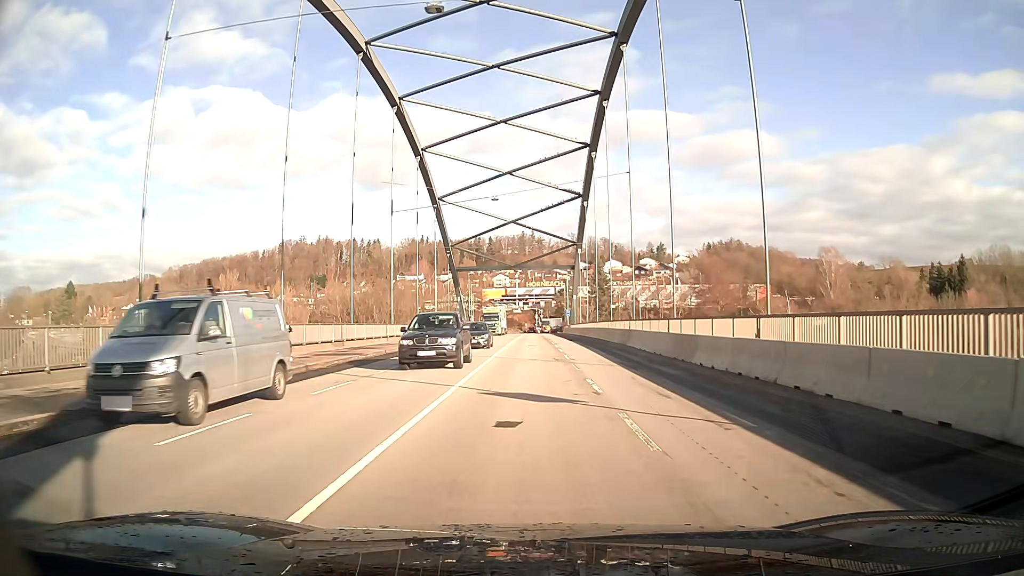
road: primary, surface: asphalt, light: Day
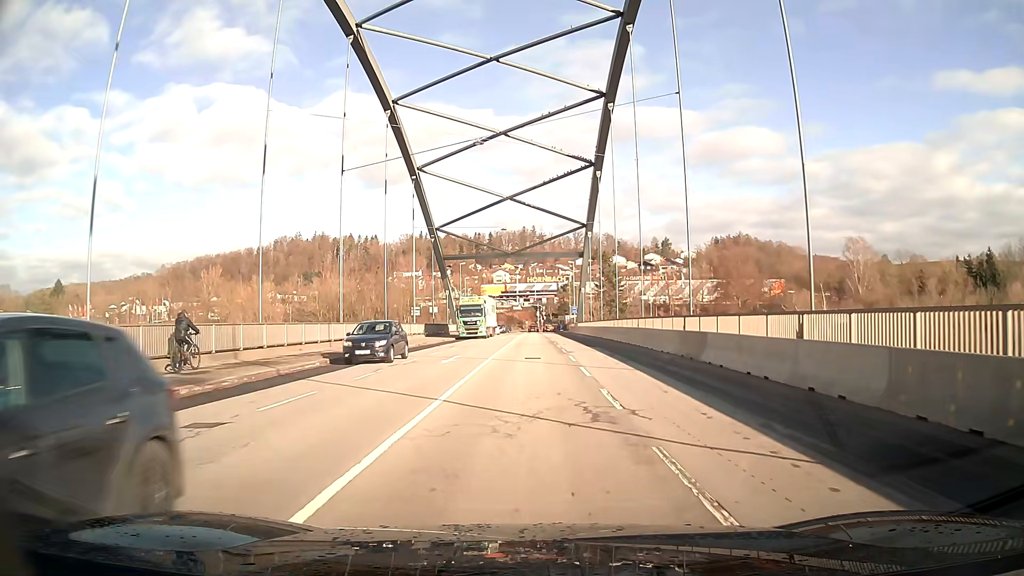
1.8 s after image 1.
(0.0, +14.9) m; 0°
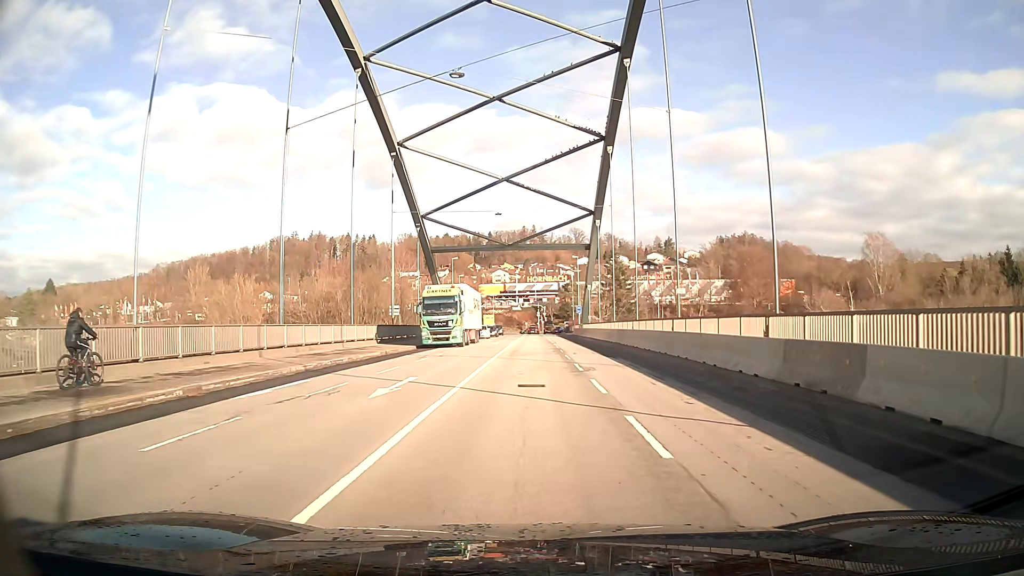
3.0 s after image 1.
(0.0, +9.7) m; 0°
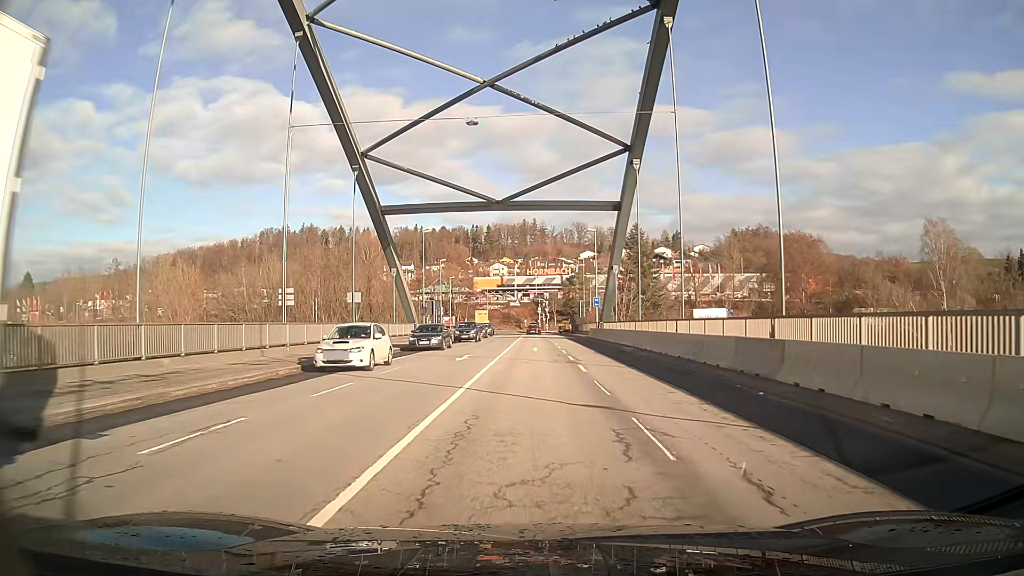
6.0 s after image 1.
(-0.1, +24.3) m; 0°
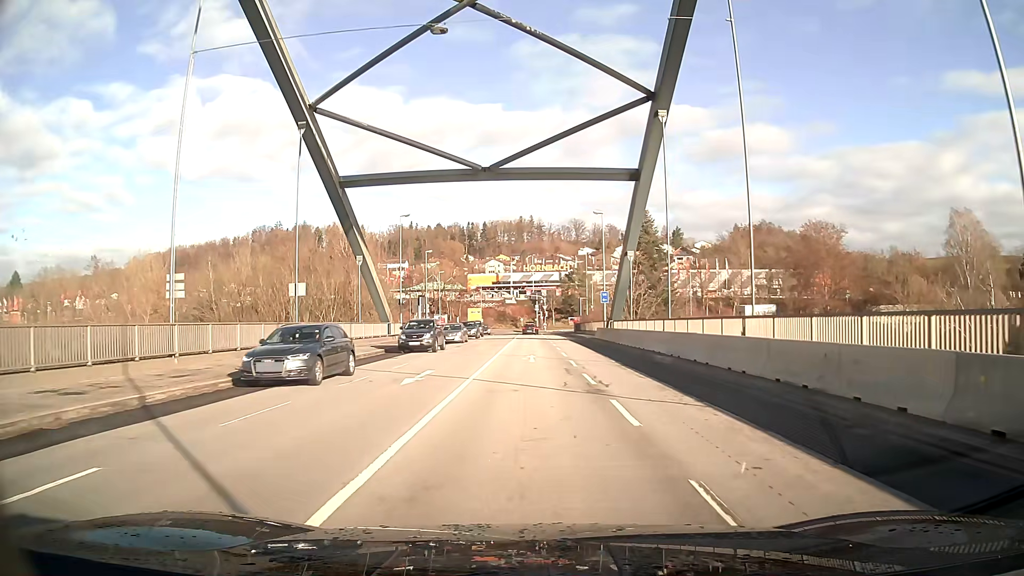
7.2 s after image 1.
(0.0, +9.9) m; 0°
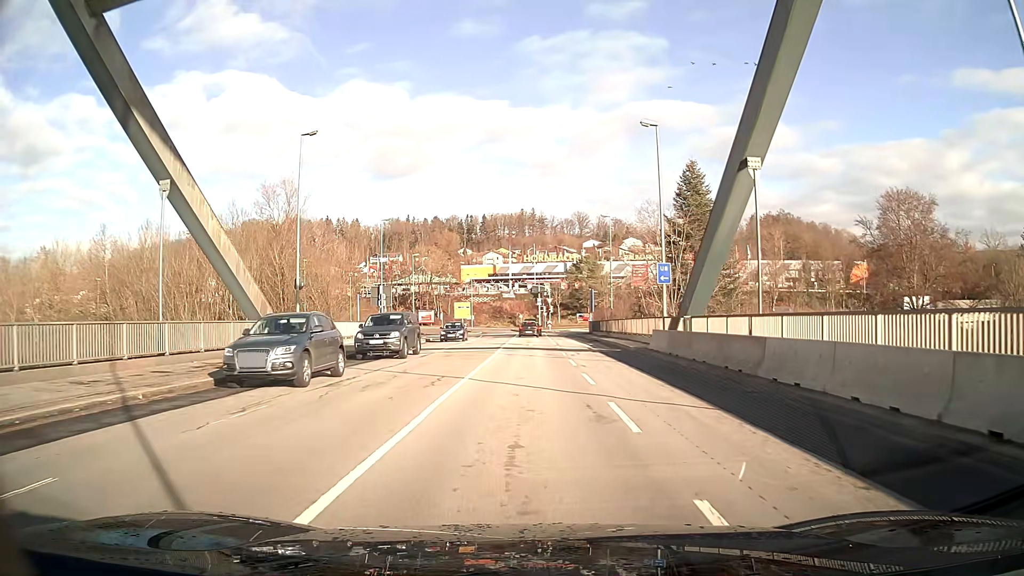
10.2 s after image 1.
(0.0, +24.7) m; 0°
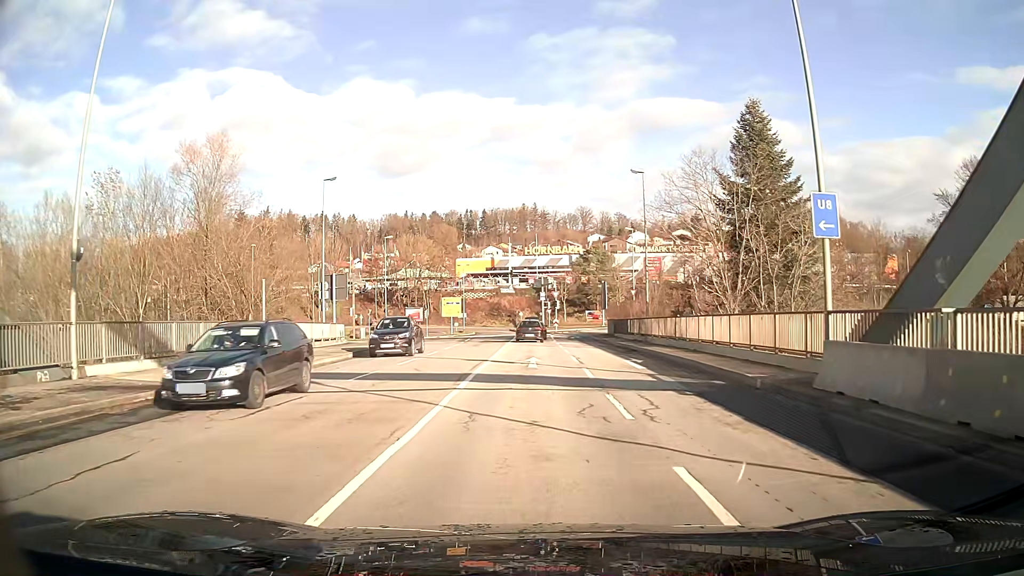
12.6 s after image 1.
(+0.1, +16.7) m; 0°
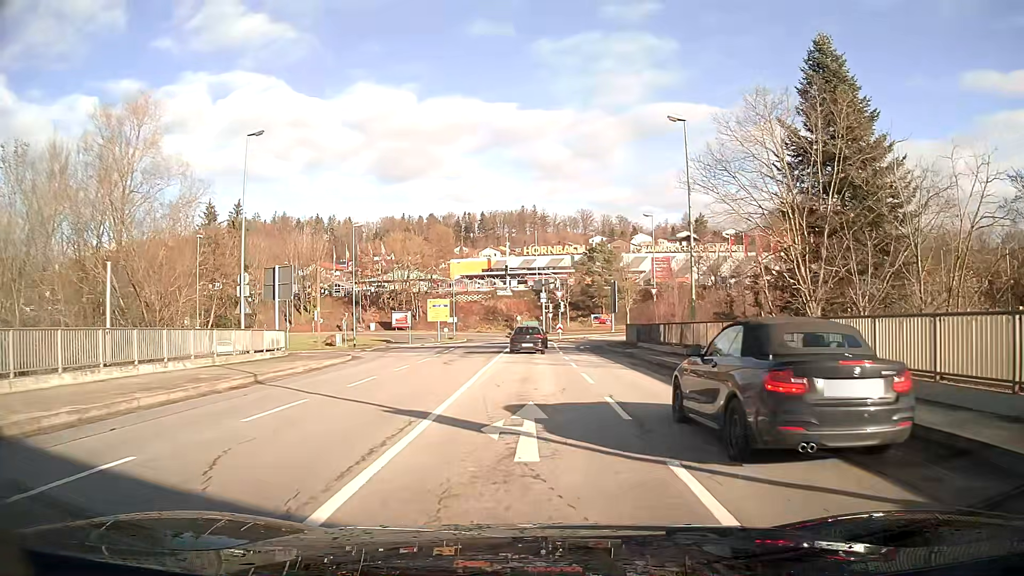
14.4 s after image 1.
(0.0, +11.9) m; 0°
(0, +10) (0, +20) (0, +30) (0, +40) (-1, +50) (-4, +59) (-11, +66) (-21, +68) (-31, +67) (-41, +66) m
